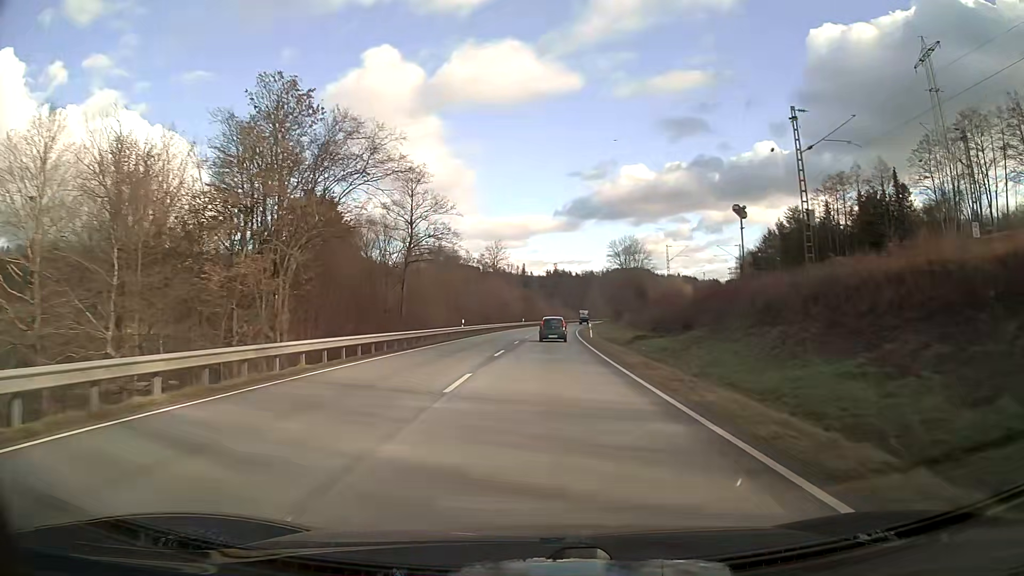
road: primary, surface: asphalt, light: Day
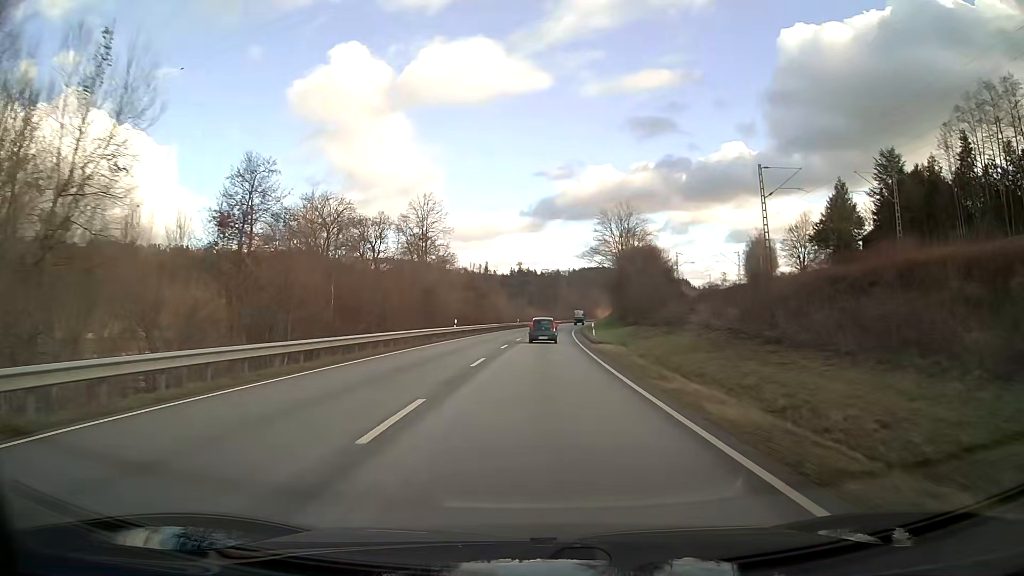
(+1.5, +53.4) m; +3°
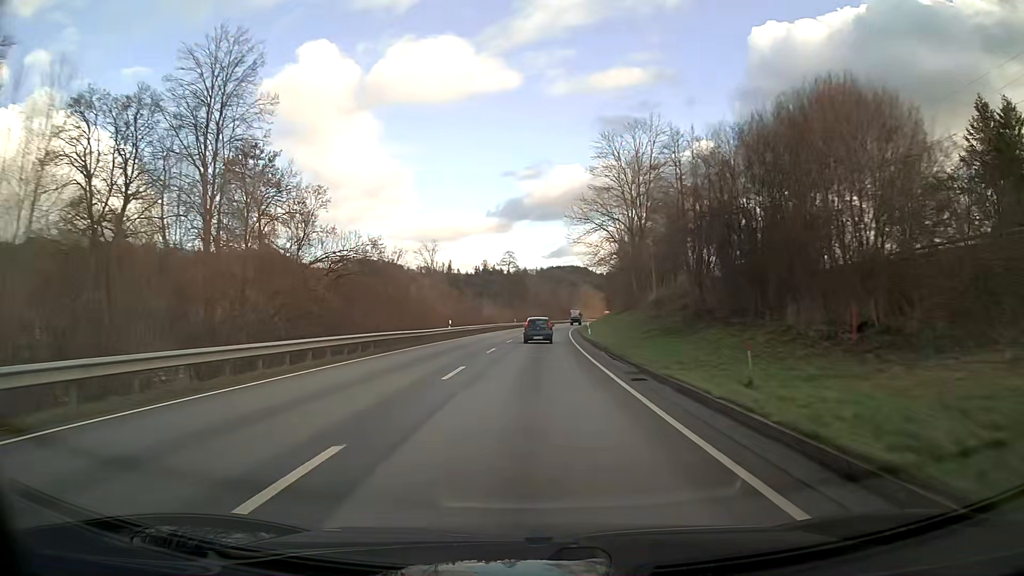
(+1.3, +52.6) m; +3°
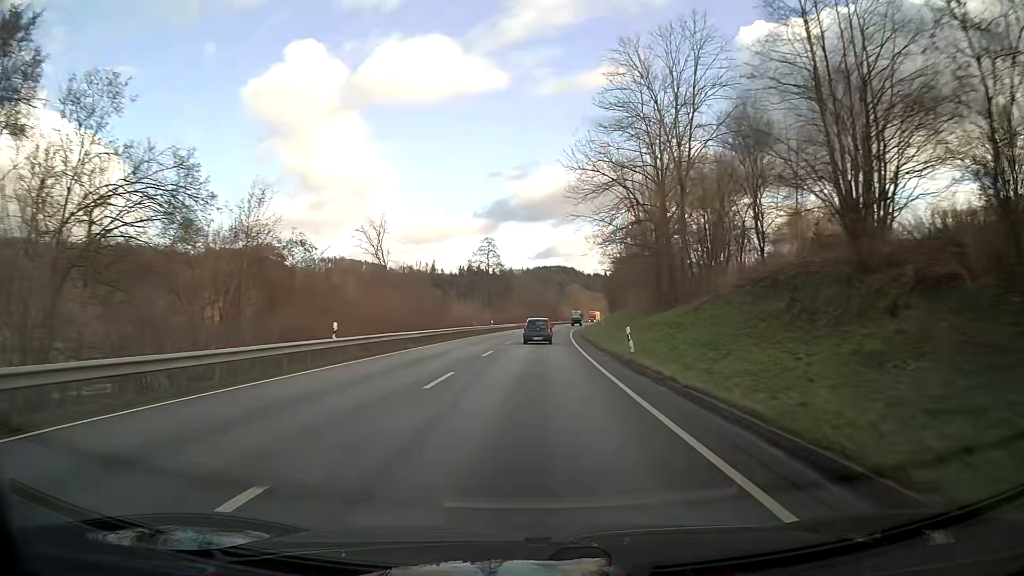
(+0.2, +26.1) m; +1°
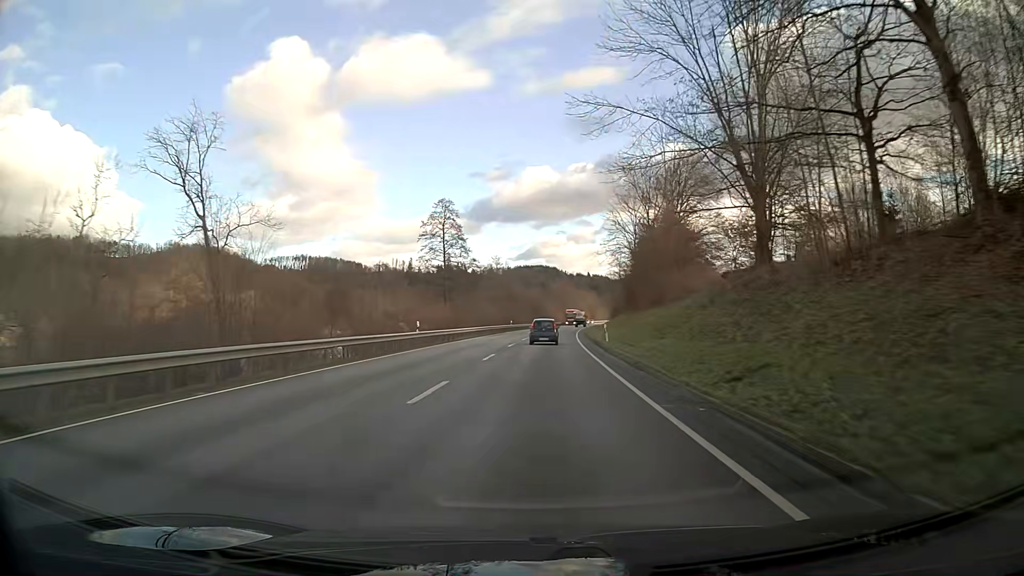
(+0.6, +38.8) m; +2°
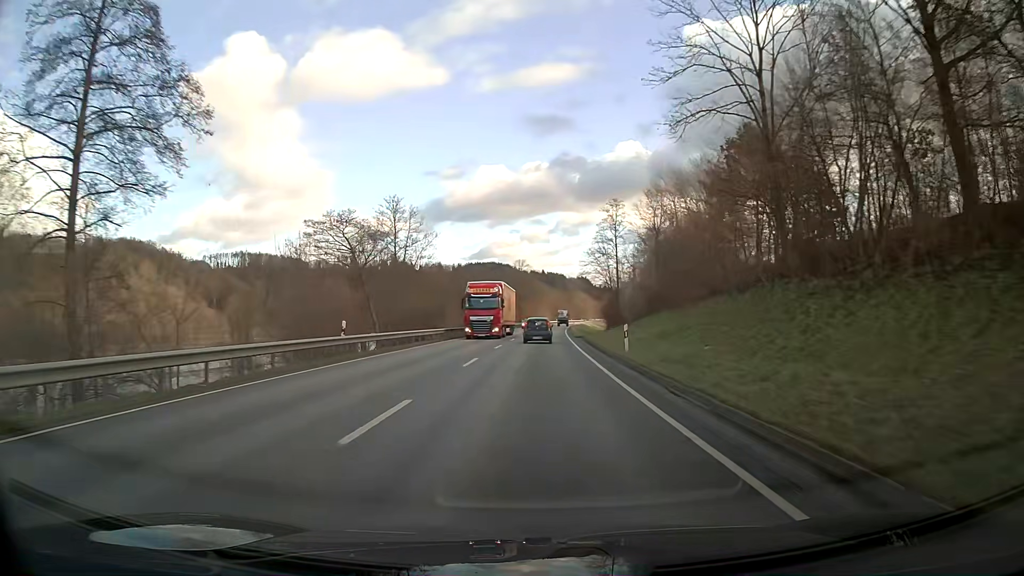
(+2.2, +63.9) m; +4°
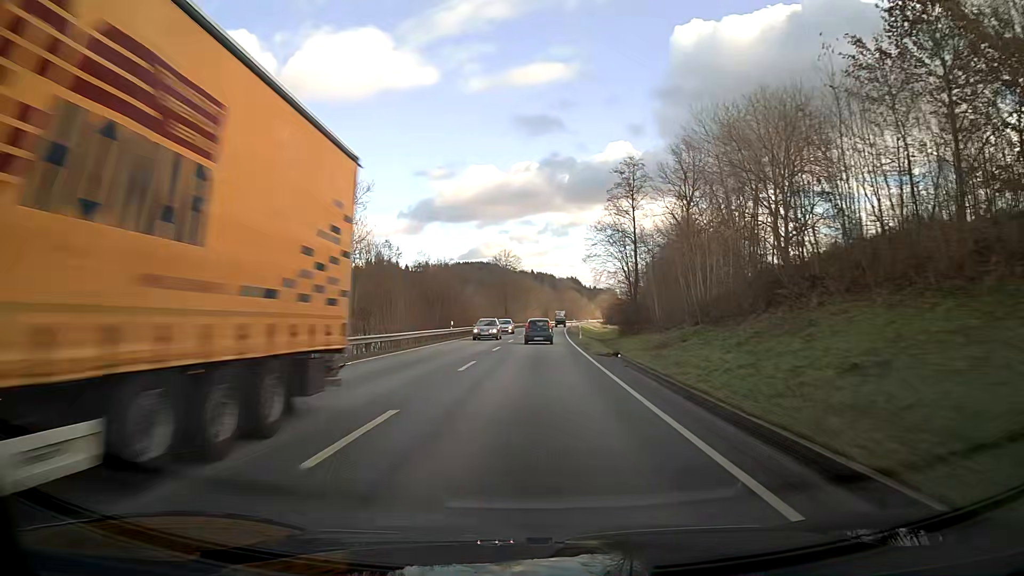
(+0.2, +25.4) m; +1°
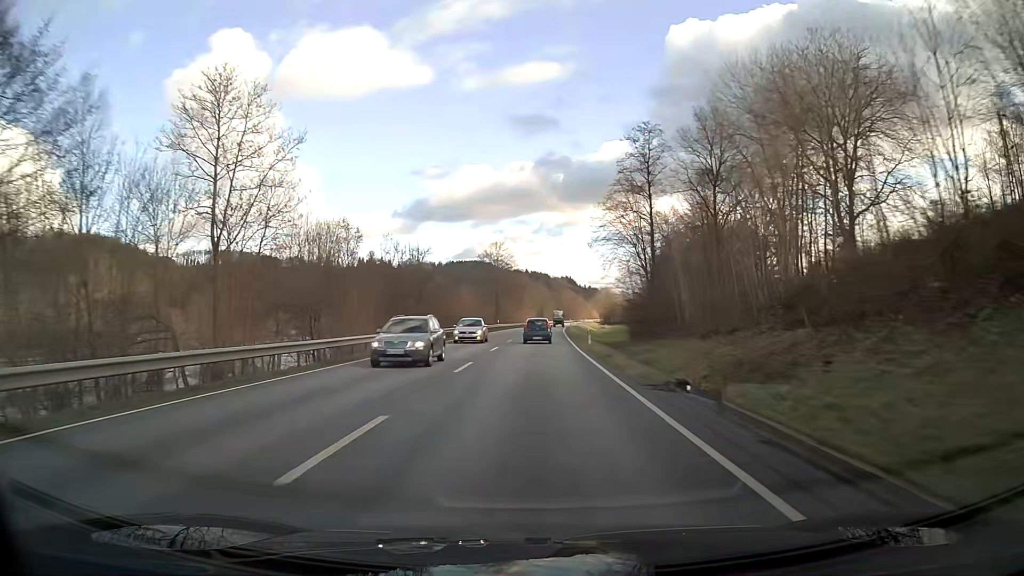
(+0.1, +12.7) m; 0°
